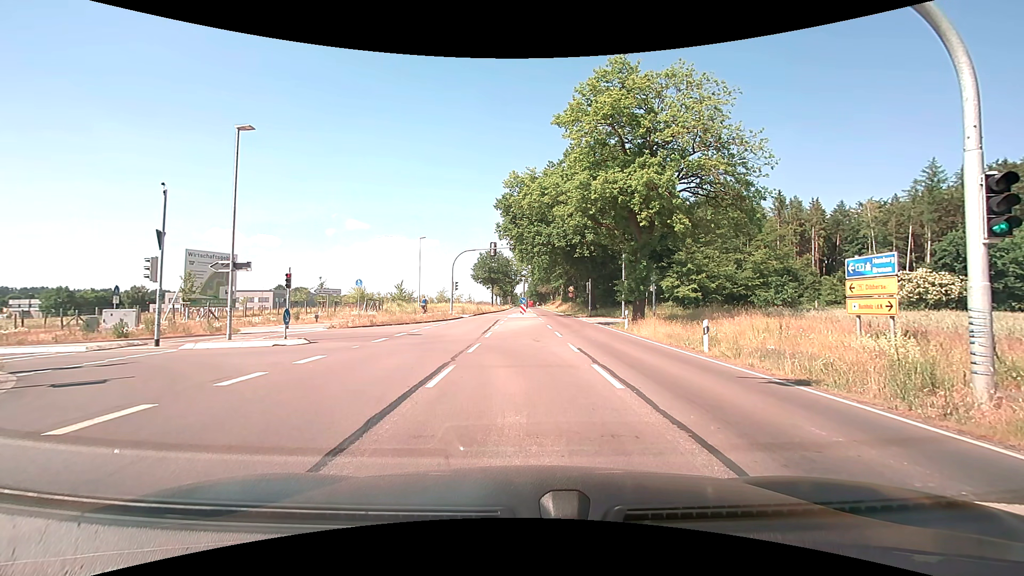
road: secondary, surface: asphalt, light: Day
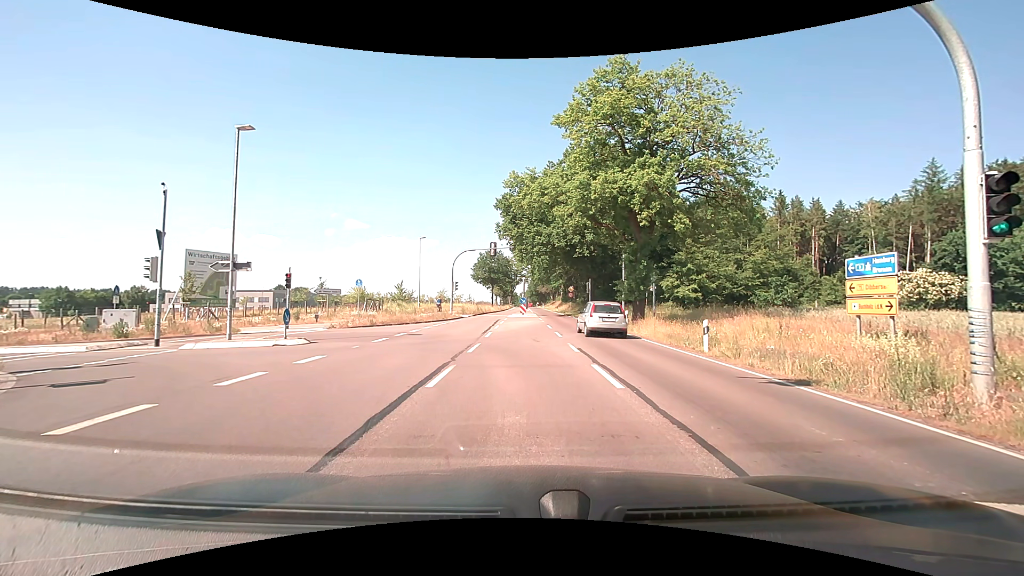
(0.0, 0.0) m; 0°
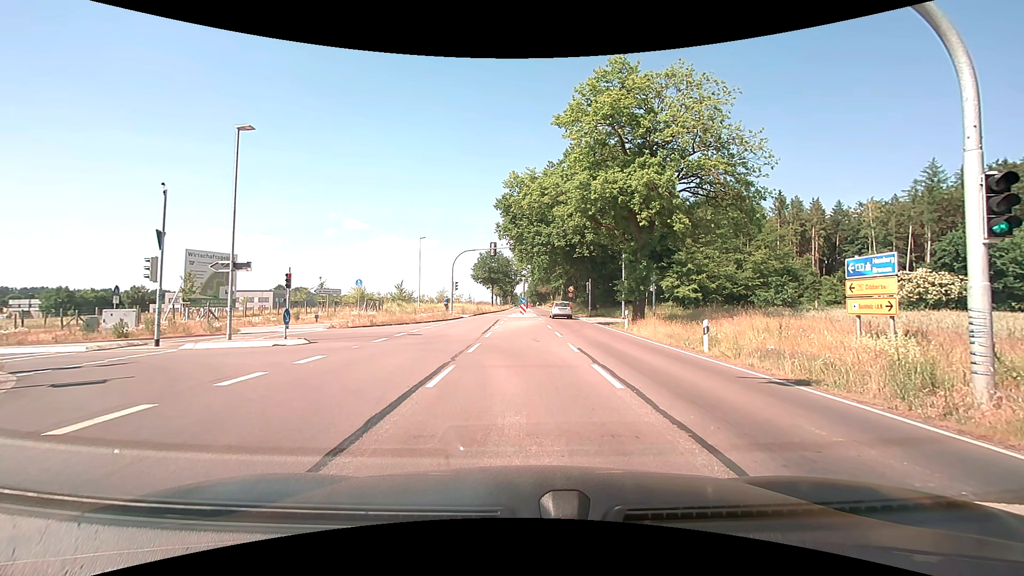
(0.0, 0.0) m; 0°
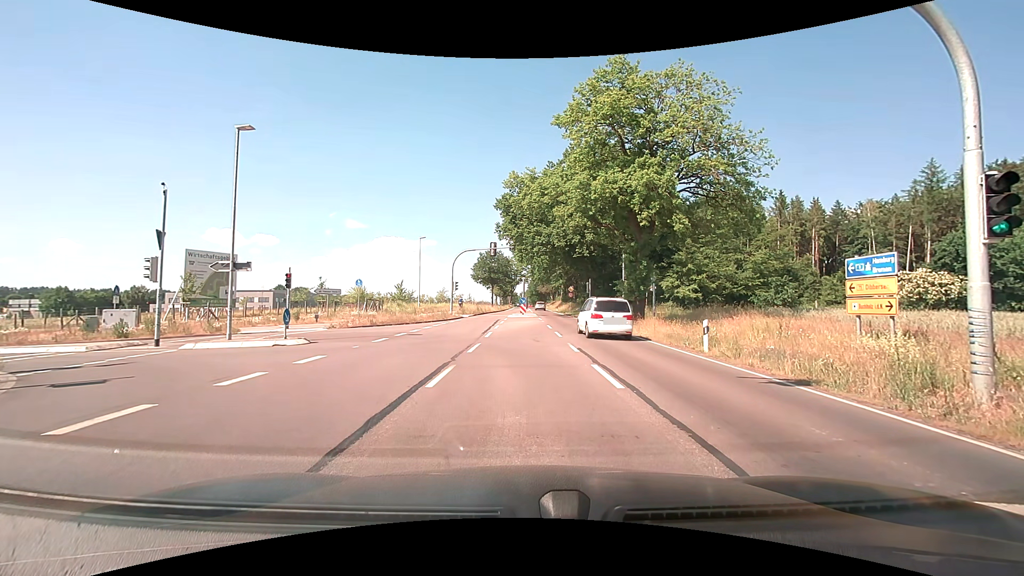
(0.0, 0.0) m; 0°
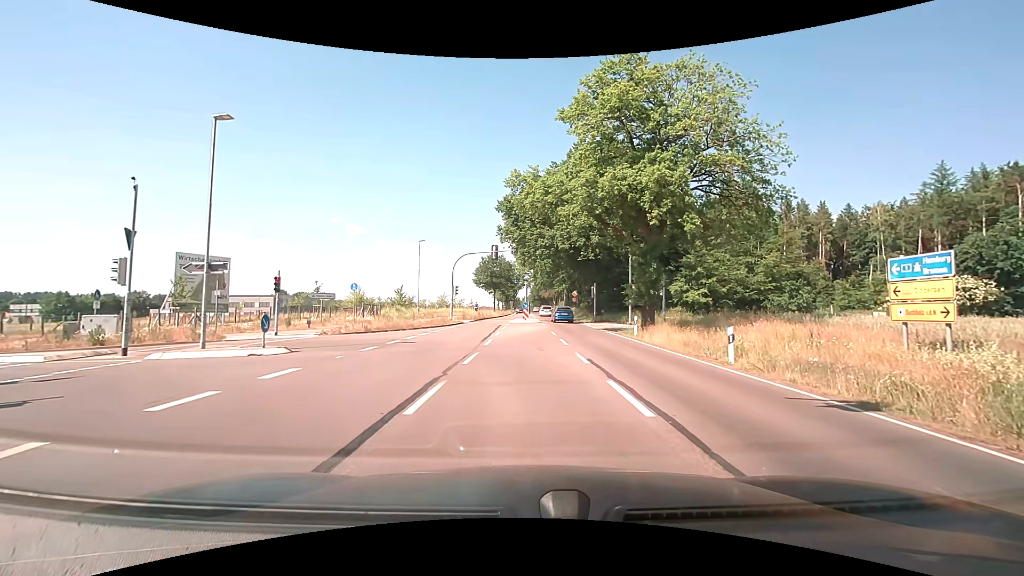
(0.0, +1.9) m; -1°
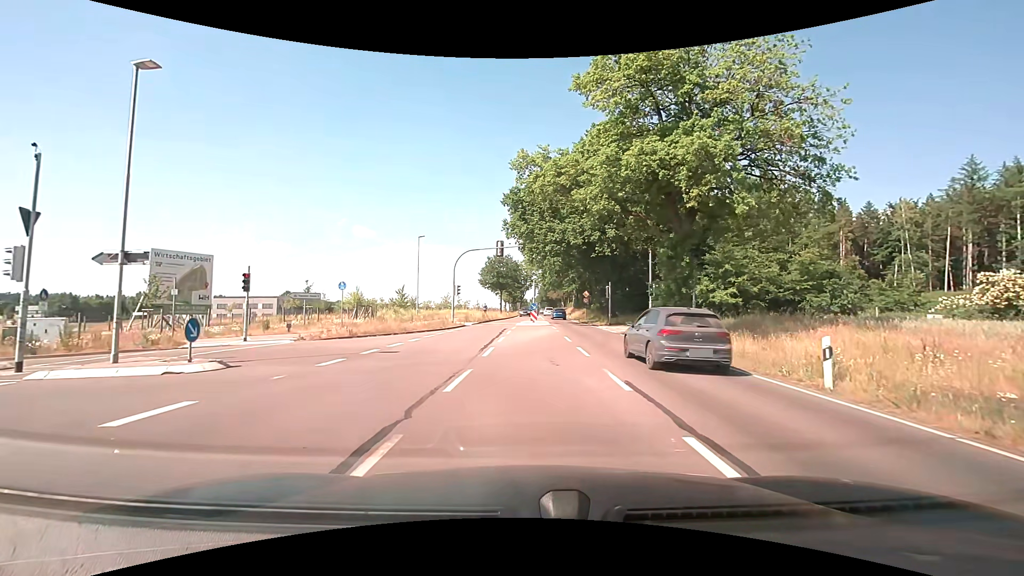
(0.0, +4.2) m; 0°
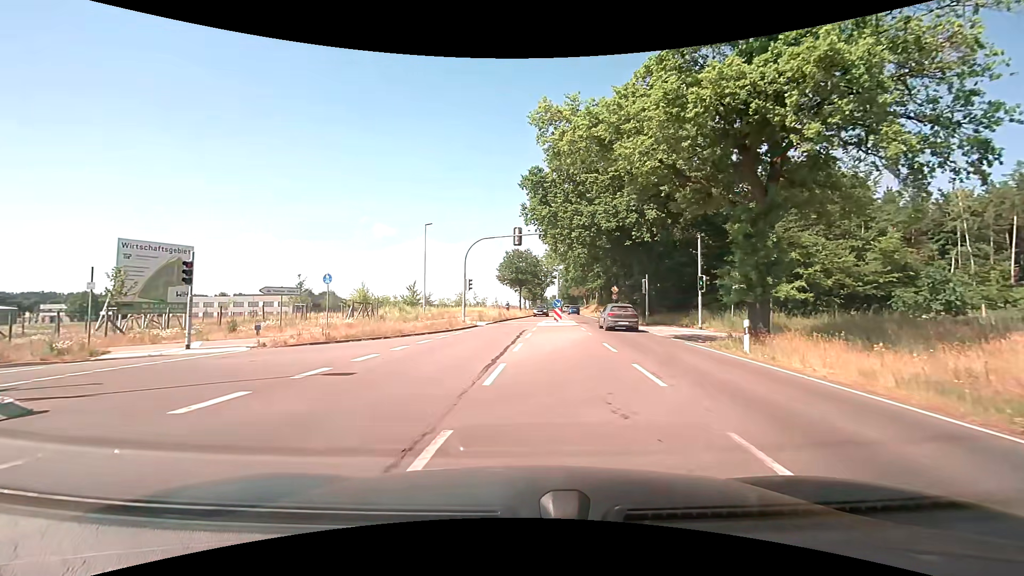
(-0.1, +6.0) m; -2°
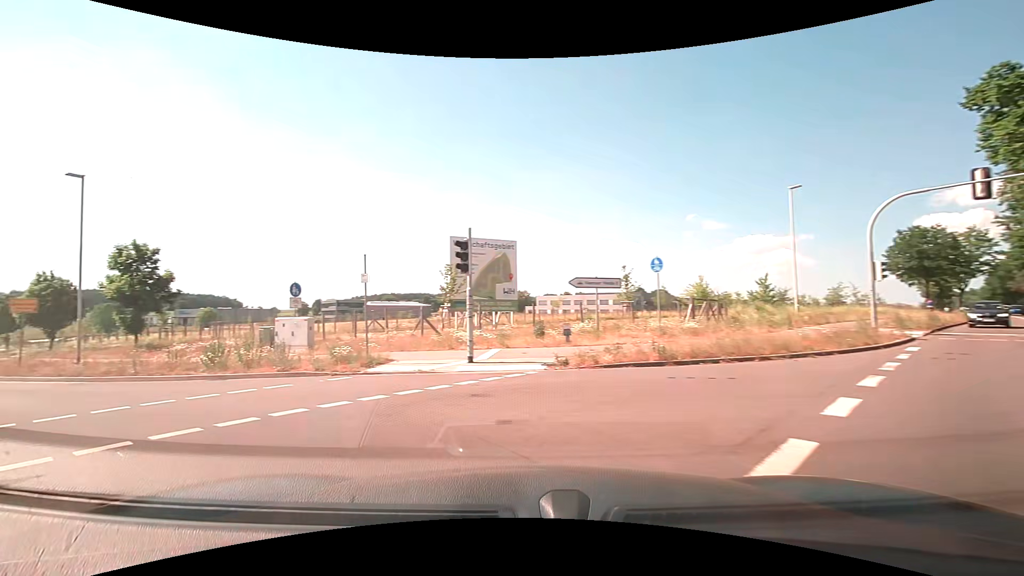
(-2.2, +8.8) m; -37°
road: unclassified
(-5, +8) (-13, +14) (-22, +19) (-30, +24) (-38, +30) (-46, +36) (-54, +42) (-62, +48) (-71, +54) (-79, +59) m
